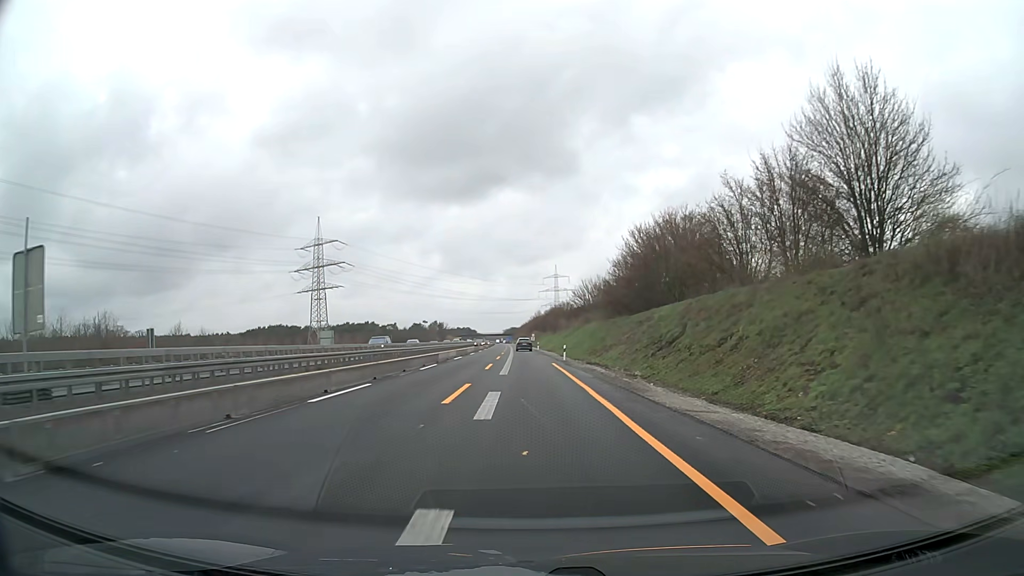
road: motorway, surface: asphalt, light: Day
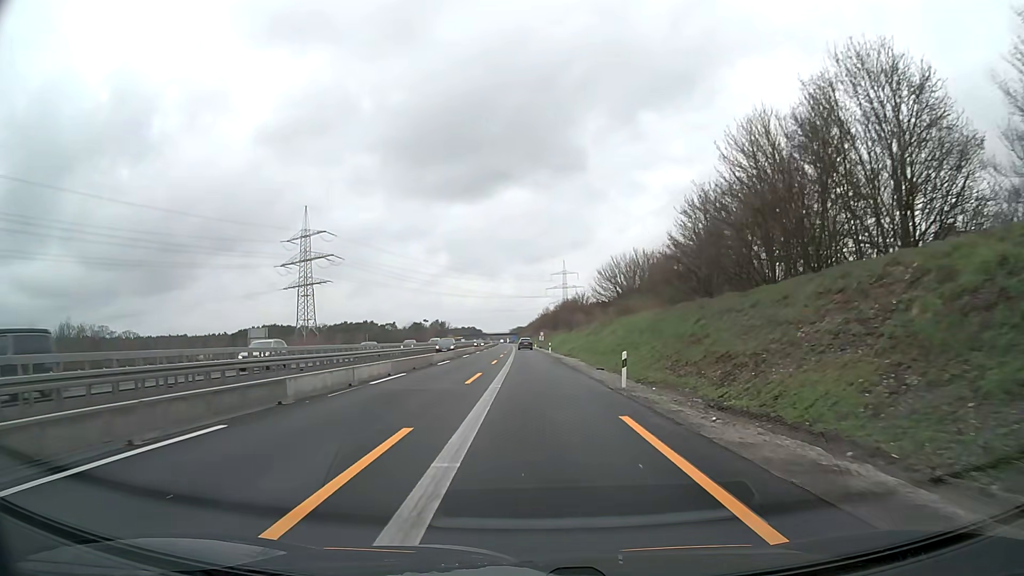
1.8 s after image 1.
(-0.1, +27.4) m; 0°
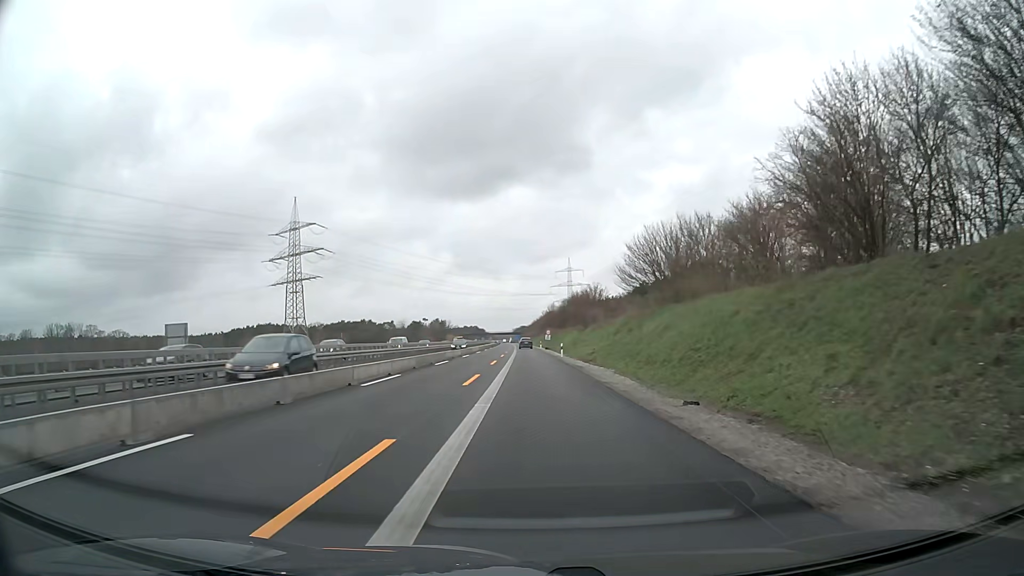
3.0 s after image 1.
(-0.1, +18.3) m; 0°
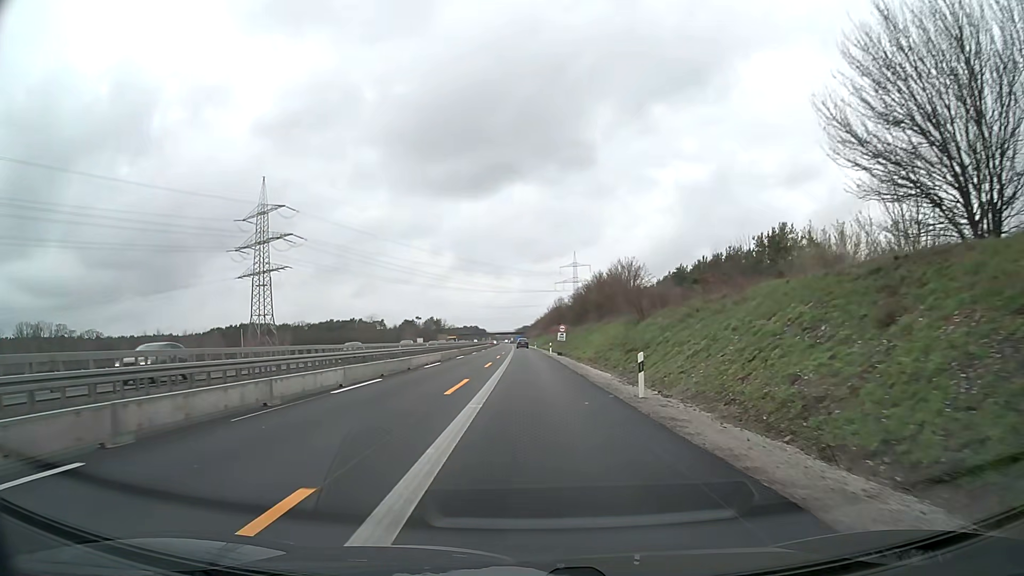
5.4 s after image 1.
(-0.1, +36.6) m; 0°
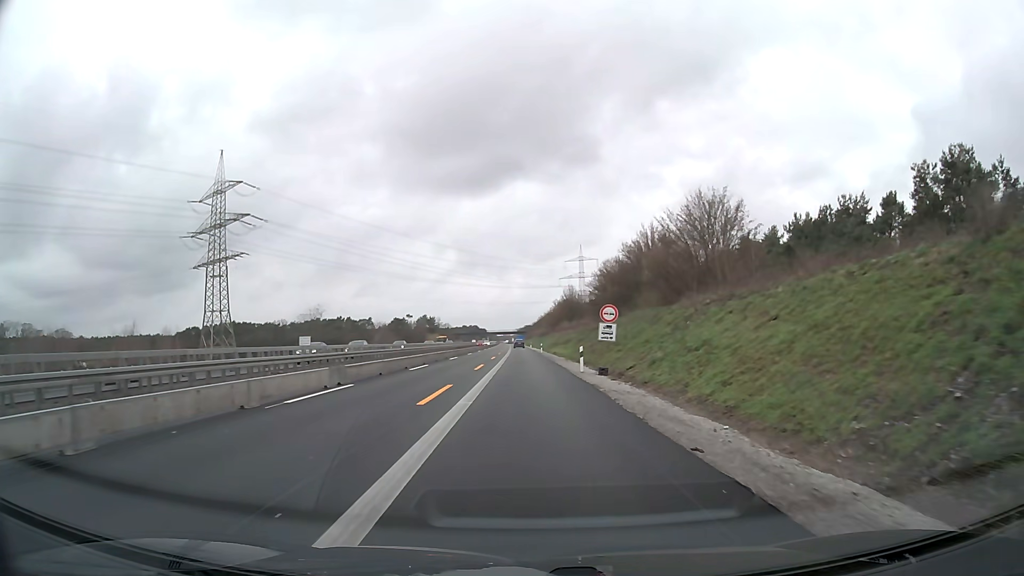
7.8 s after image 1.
(-0.1, +37.0) m; 0°
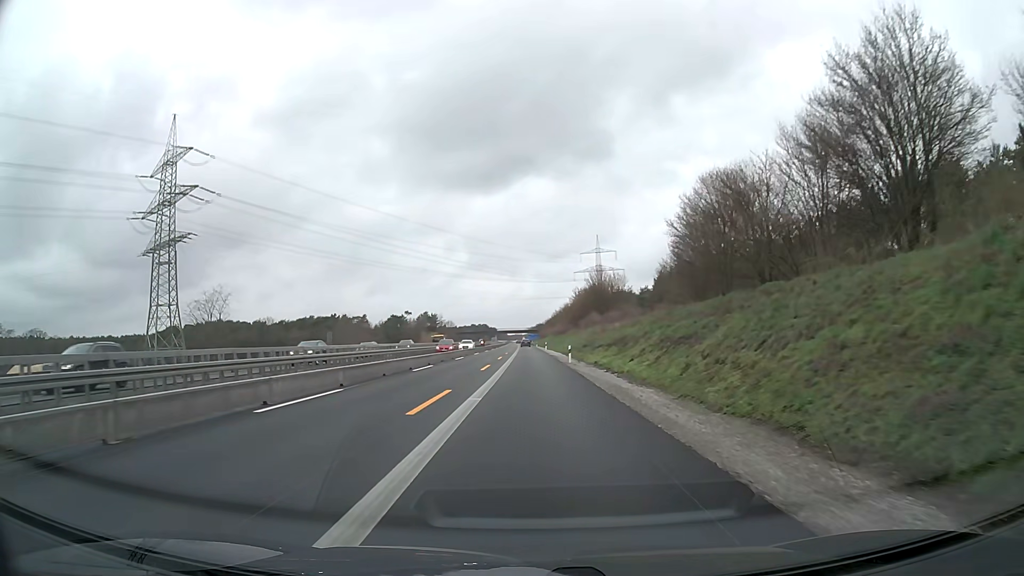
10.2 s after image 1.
(-0.3, +37.1) m; -1°
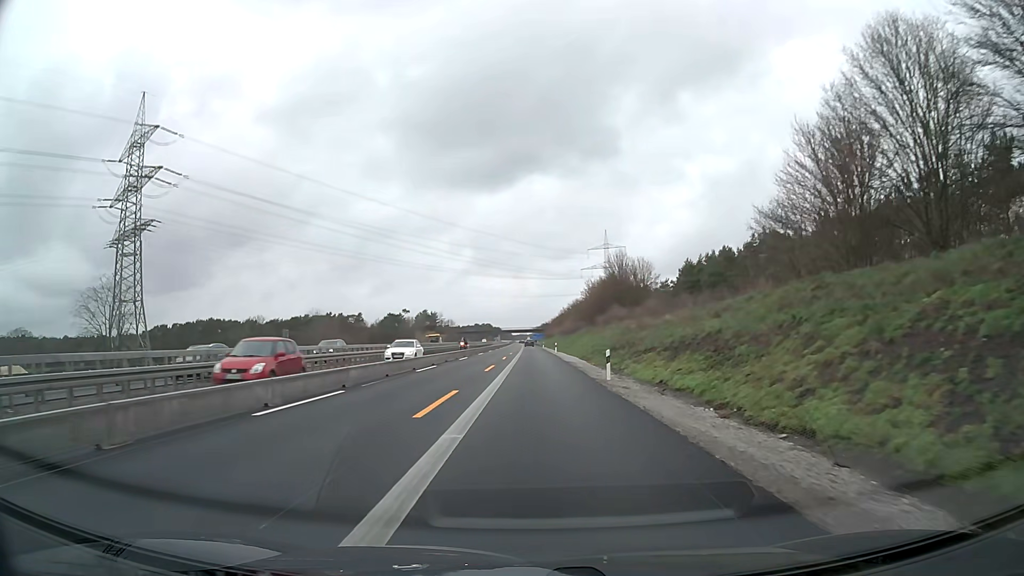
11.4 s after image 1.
(-0.1, +18.6) m; 0°
(0, +10) (0, +20) (0, +30) (0, +40) (0, +50) (0, +60) (0, +70) (0, +80) (0, +90) (0, +100) m
